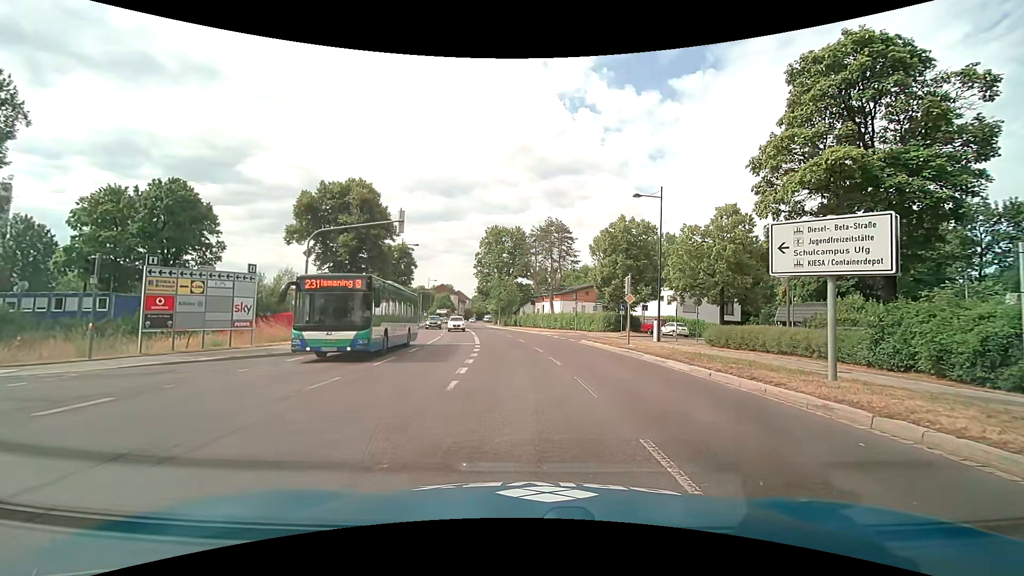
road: secondary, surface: asphalt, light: Day
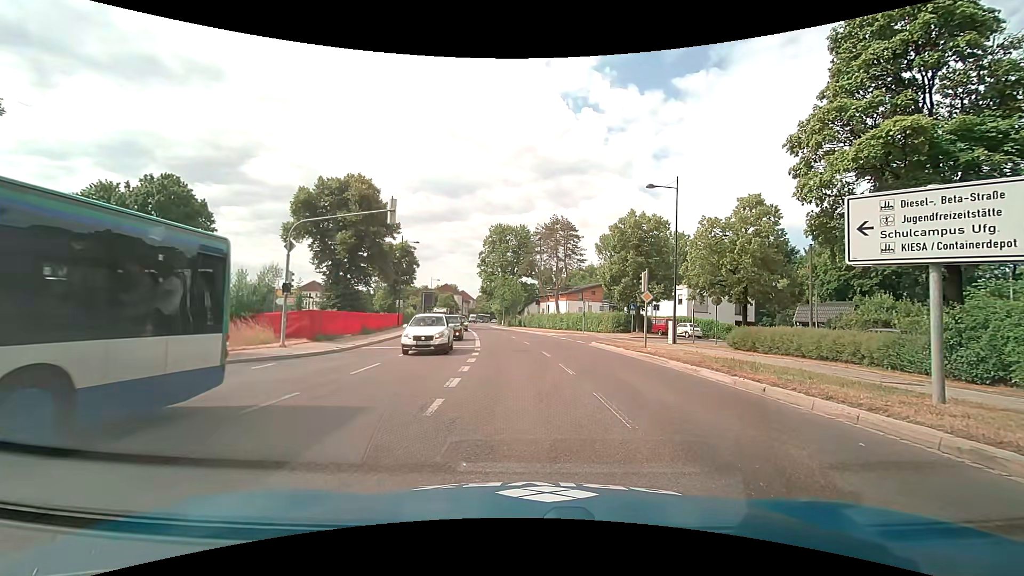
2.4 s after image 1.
(-0.1, +2.3) m; -2°
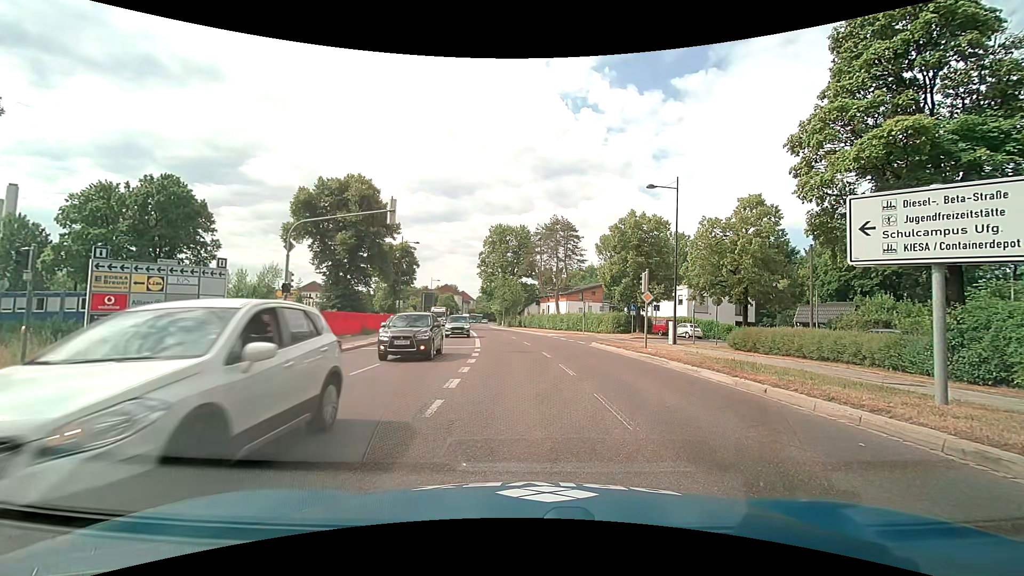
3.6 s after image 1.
(0.0, +0.1) m; 0°
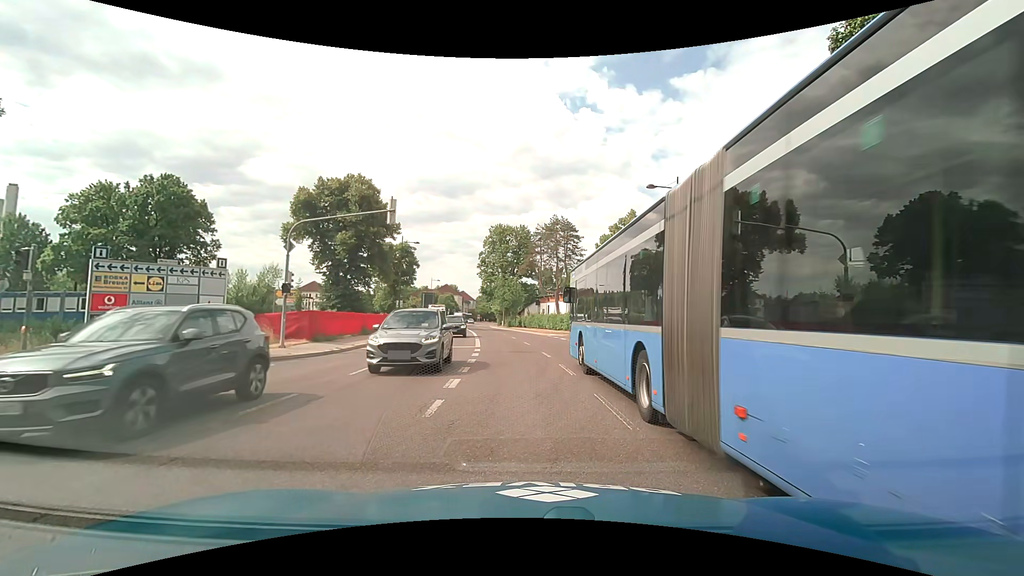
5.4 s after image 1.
(0.0, 0.0) m; 0°
